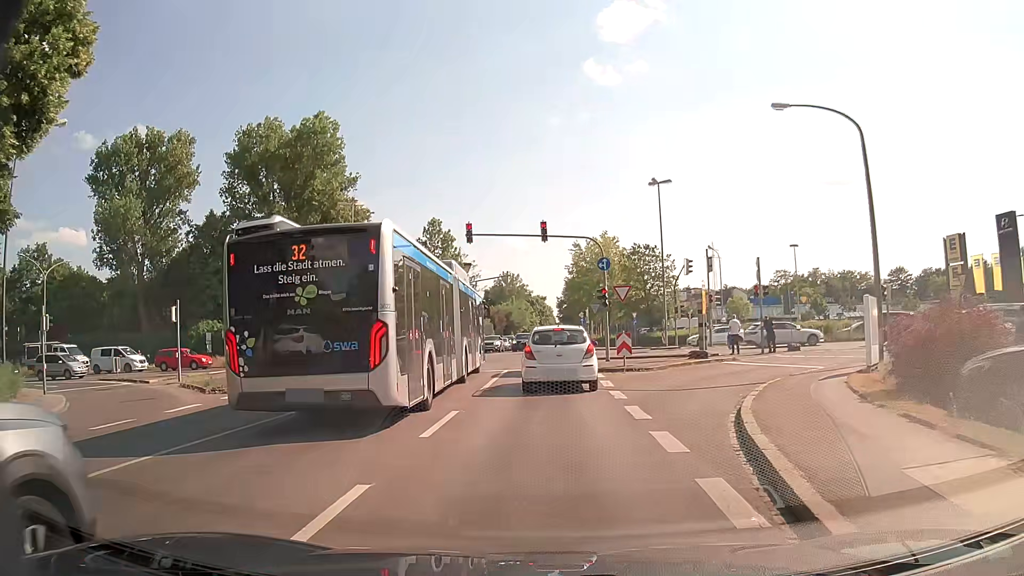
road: secondary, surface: asphalt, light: Day
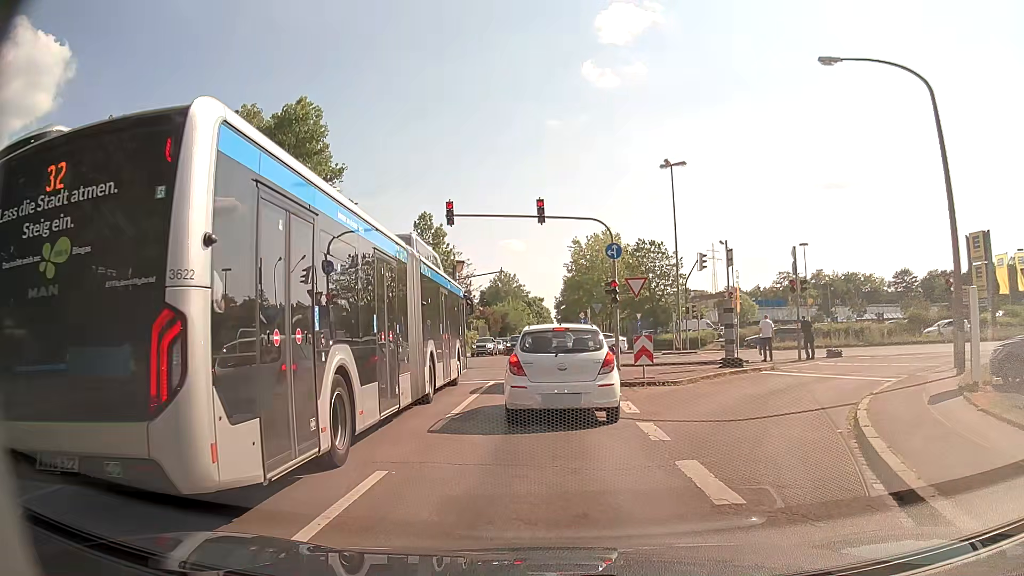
(0.0, +5.0) m; 0°
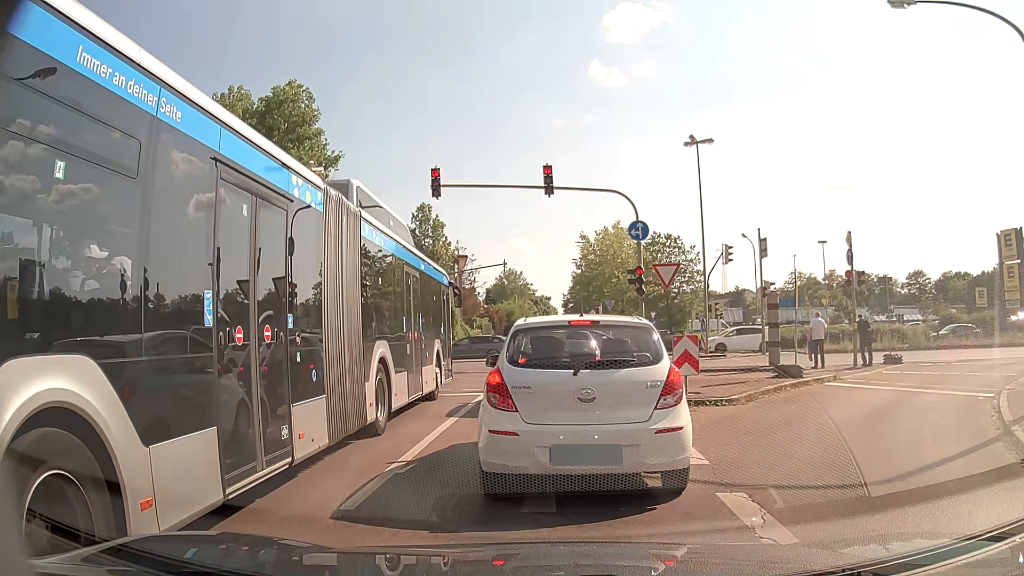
(0.0, +4.3) m; -1°
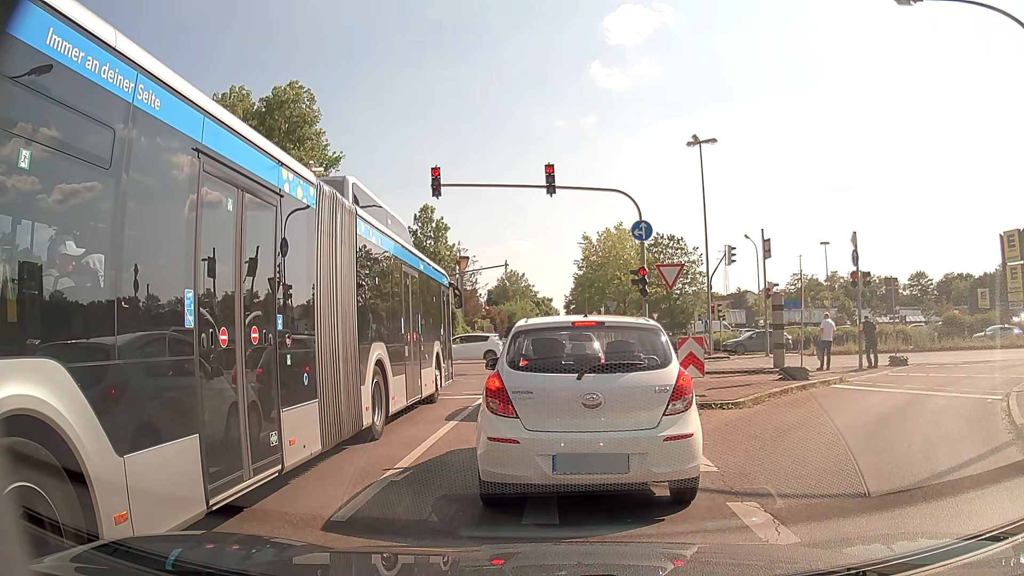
(0.0, +0.3) m; 0°
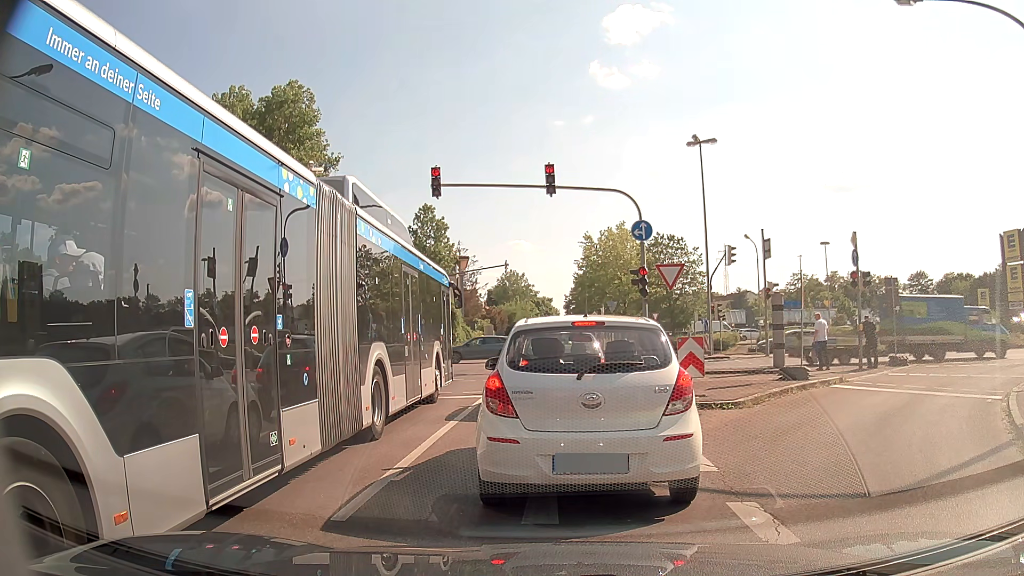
(0.0, 0.0) m; 0°
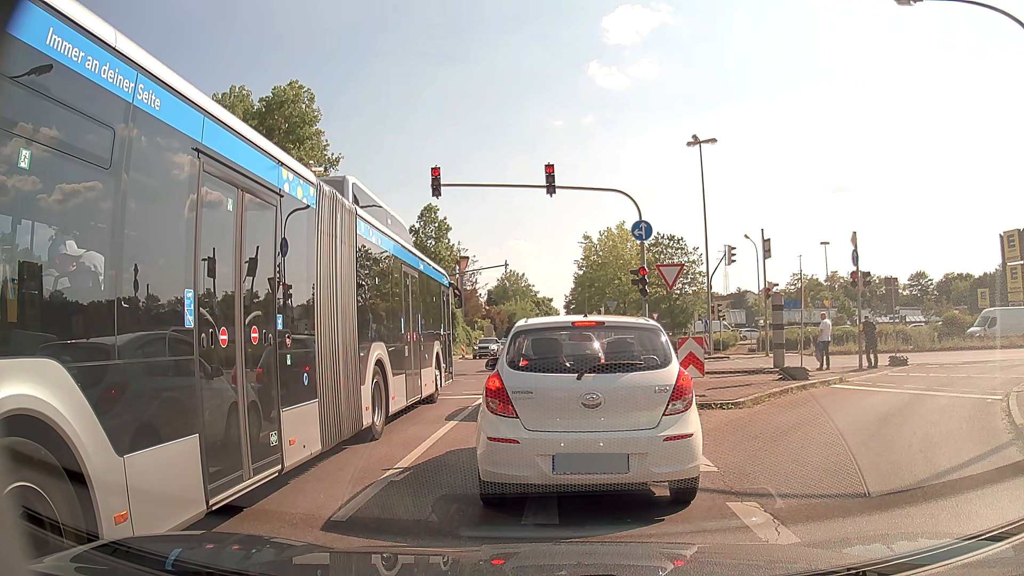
(0.0, 0.0) m; 0°
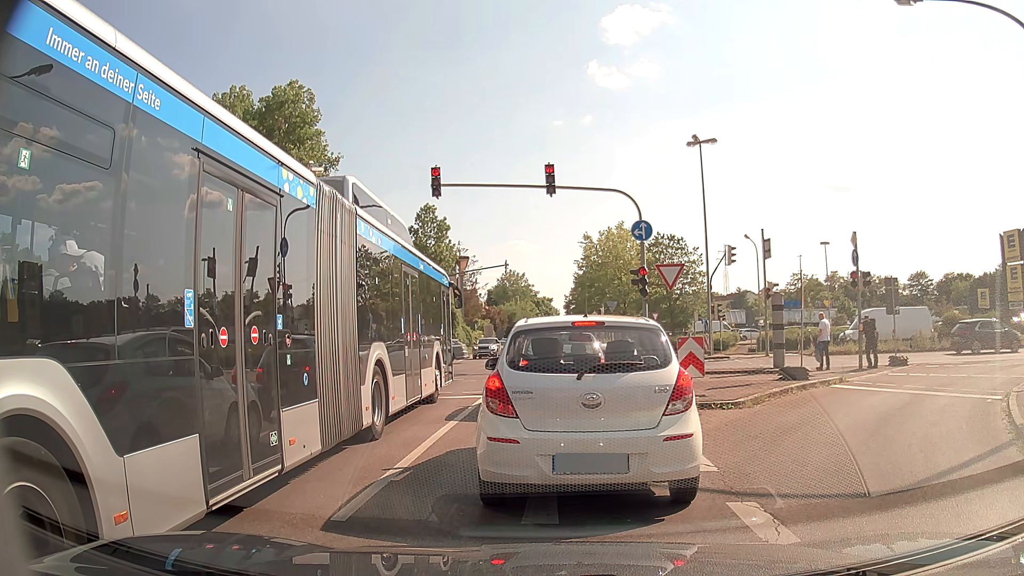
(0.0, 0.0) m; 0°
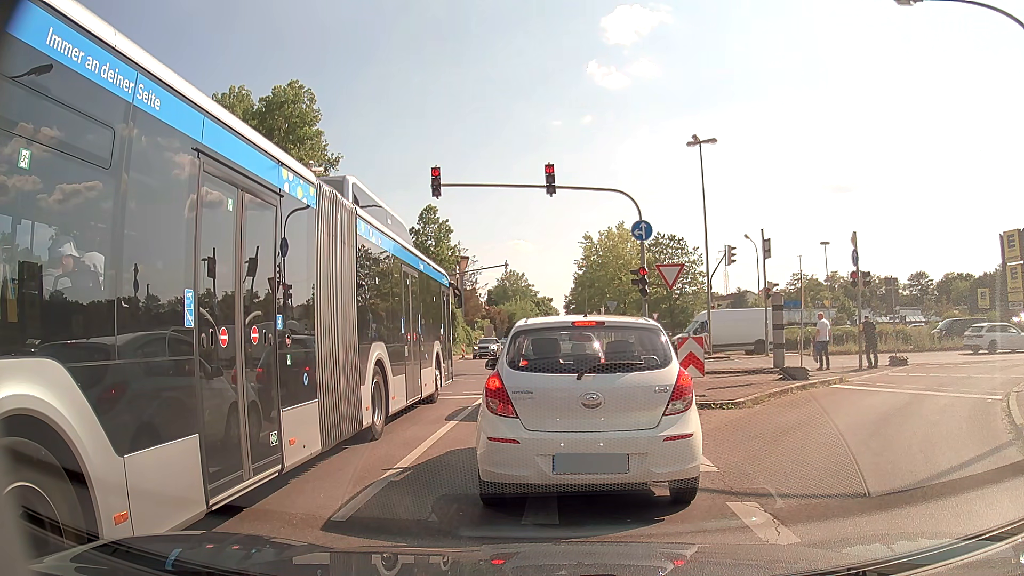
(0.0, 0.0) m; 0°
